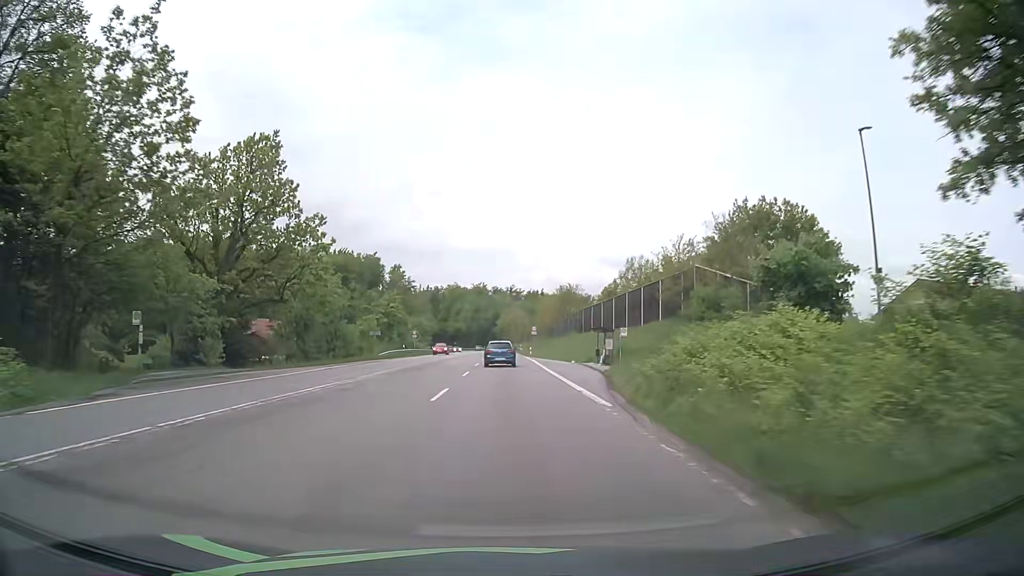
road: secondary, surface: asphalt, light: Day
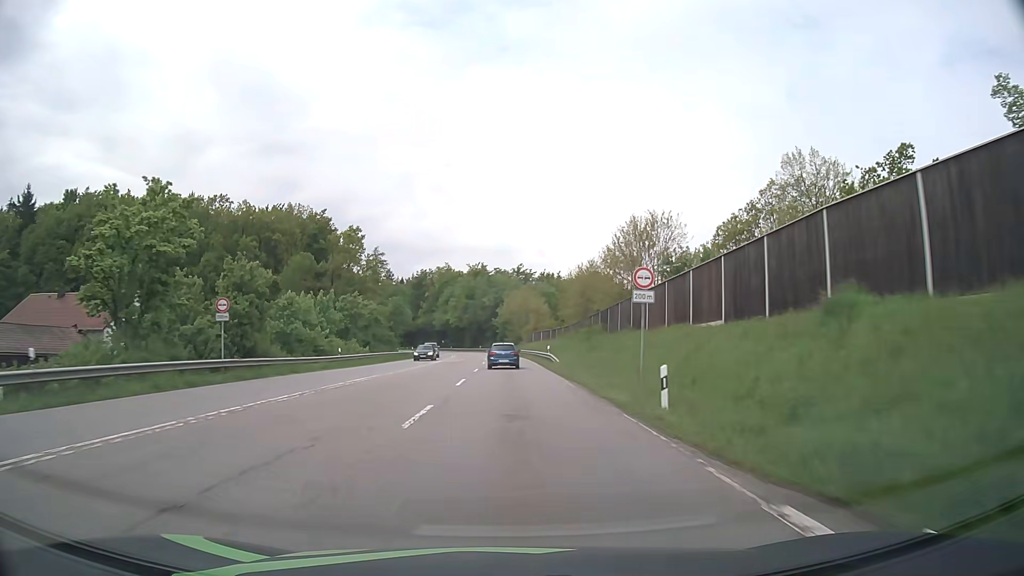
(-0.4, +63.1) m; -1°
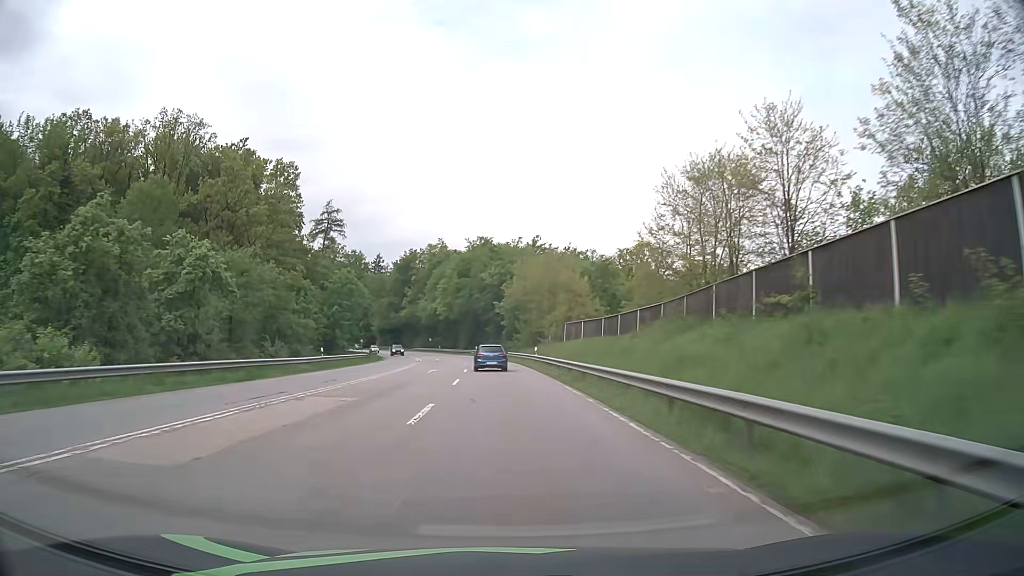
(+0.1, +49.8) m; -1°
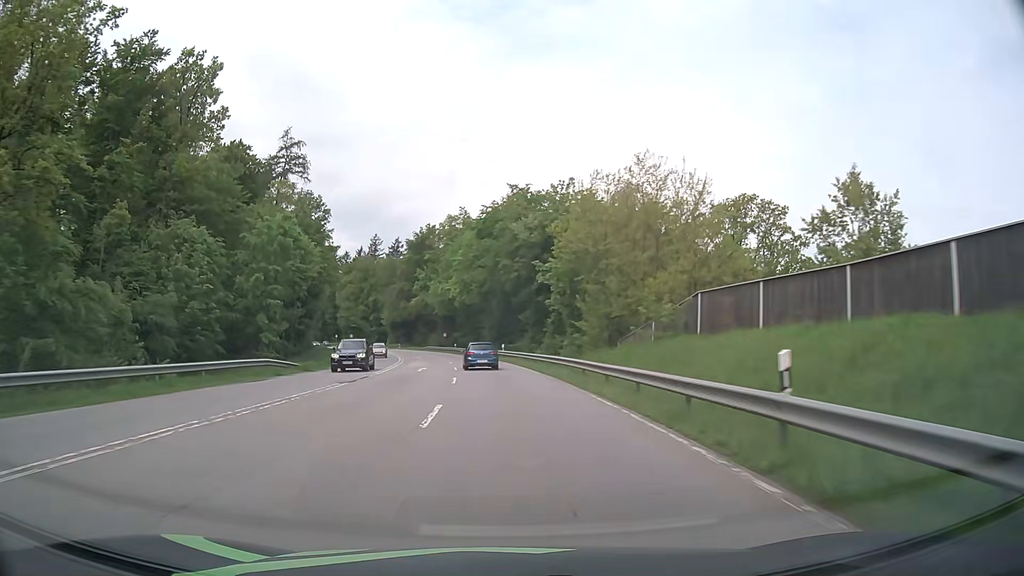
(-0.8, +36.5) m; -3°
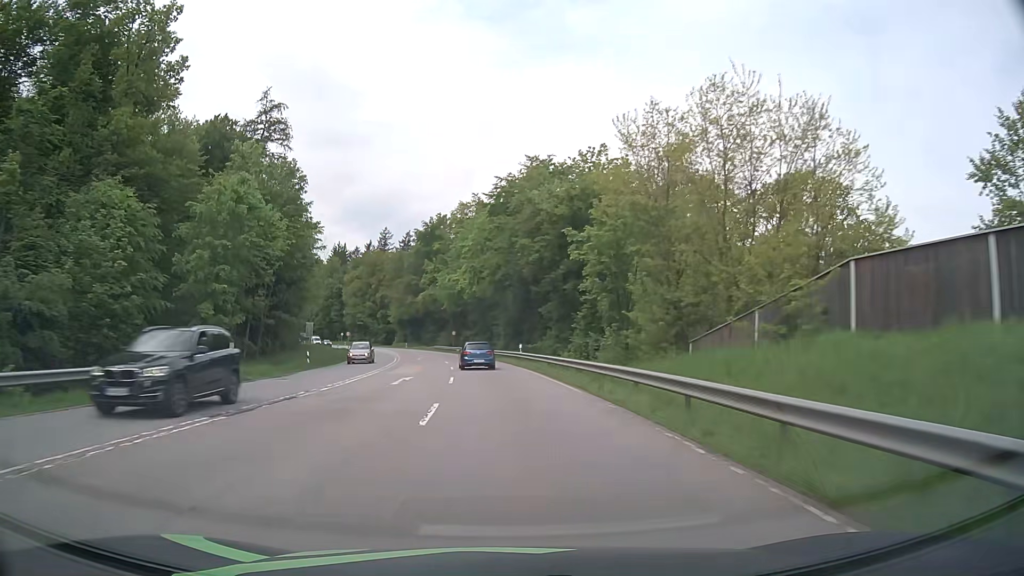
(-0.1, +12.0) m; -1°
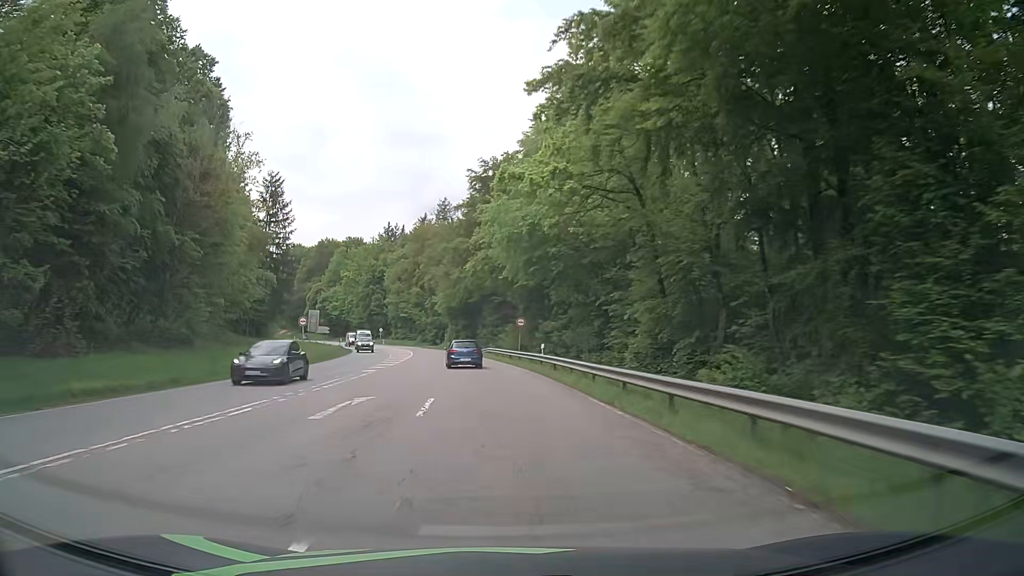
(-2.7, +46.9) m; -7°
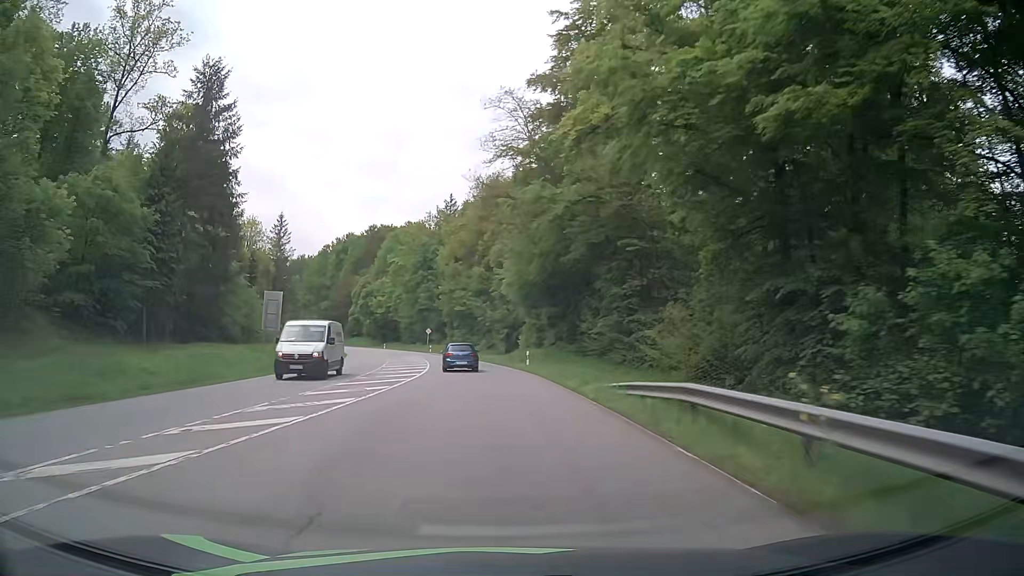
(-2.9, +45.8) m; -7°
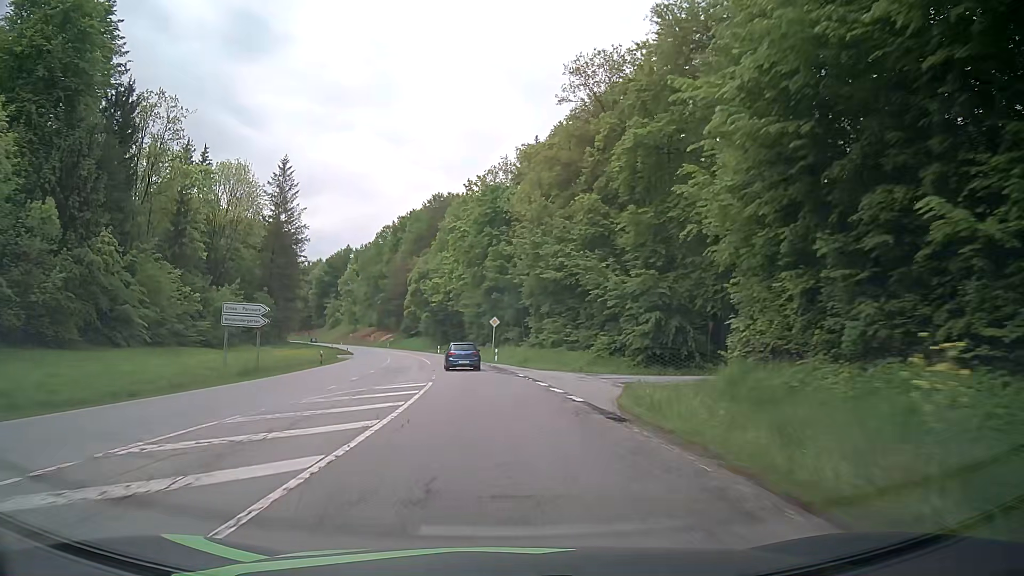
(-3.0, +45.1) m; -8°
(0, +10) (0, +20) (-1, +30) (-2, +40) (-4, +50) (-5, +60) (-7, +69) (-9, +79) (-12, +89) (-14, +99) m
